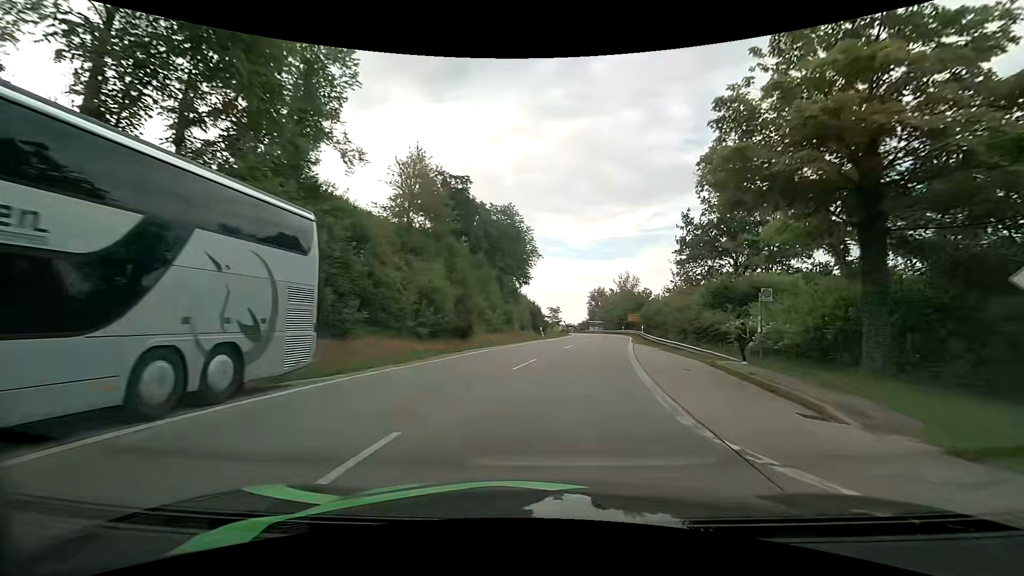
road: tertiary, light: Day
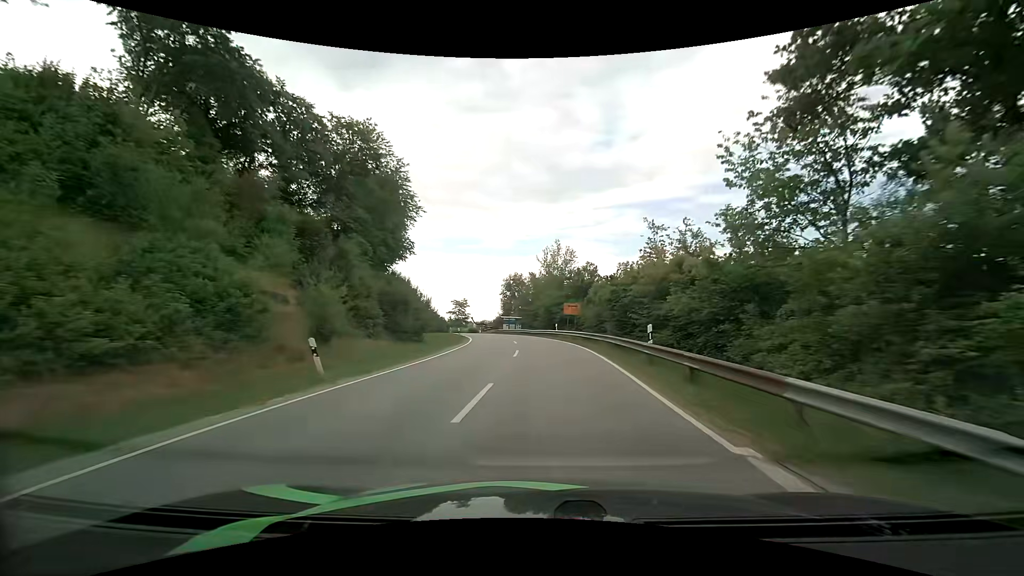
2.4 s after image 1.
(+3.7, +31.5) m; +10°
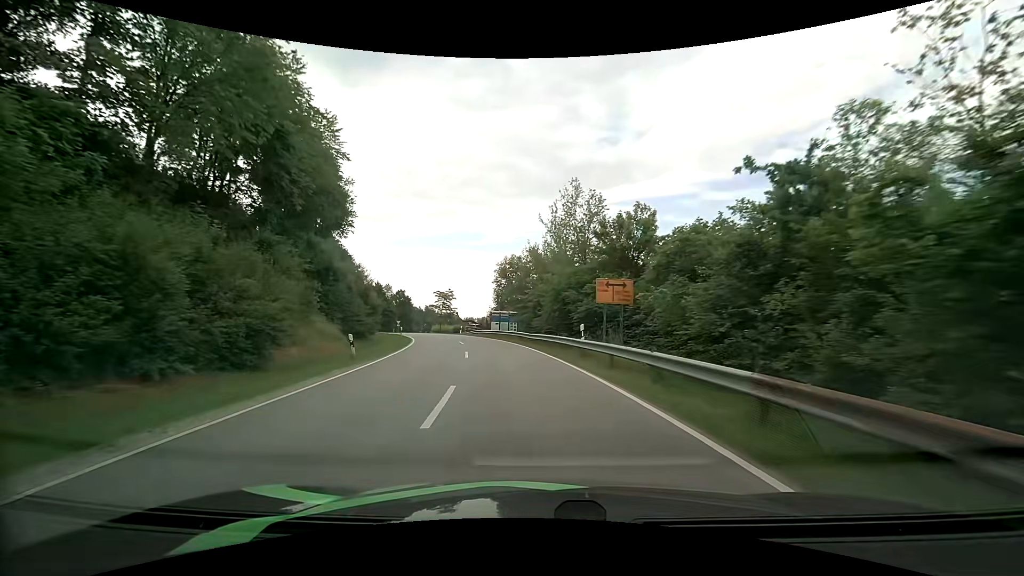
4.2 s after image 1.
(+0.4, +24.6) m; 0°
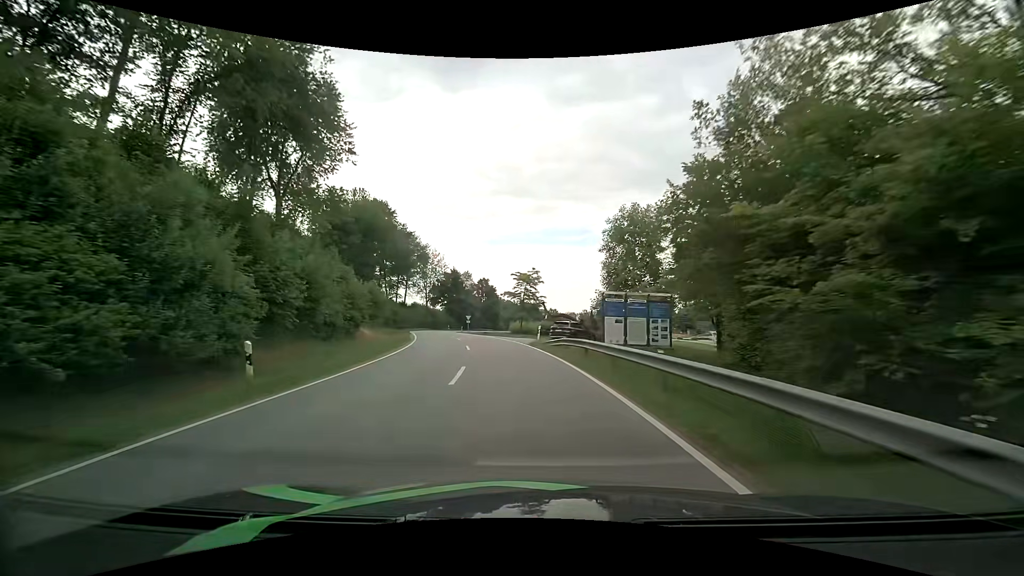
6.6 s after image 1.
(-3.2, +32.2) m; -12°
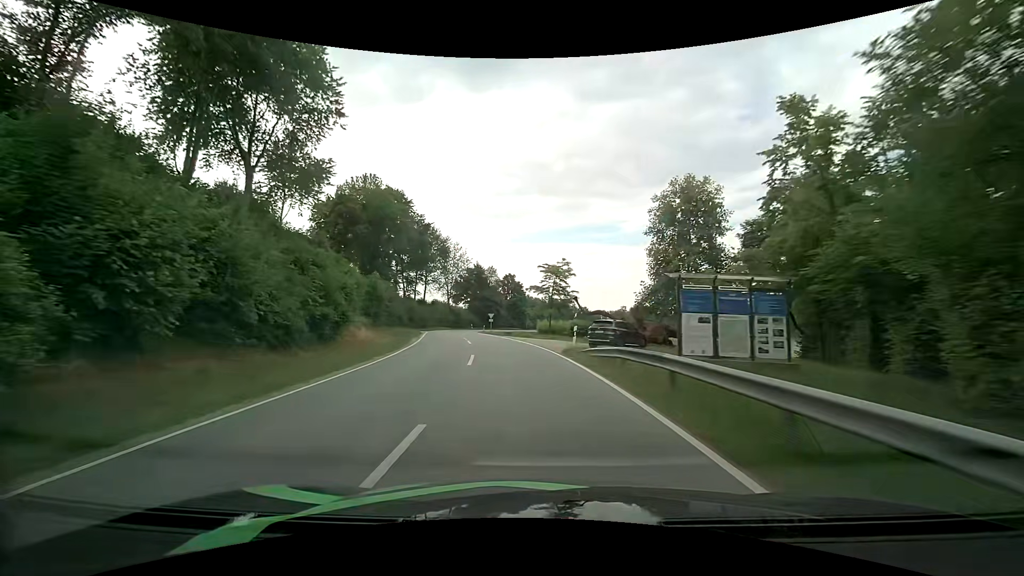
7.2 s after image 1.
(-0.2, +8.0) m; -3°
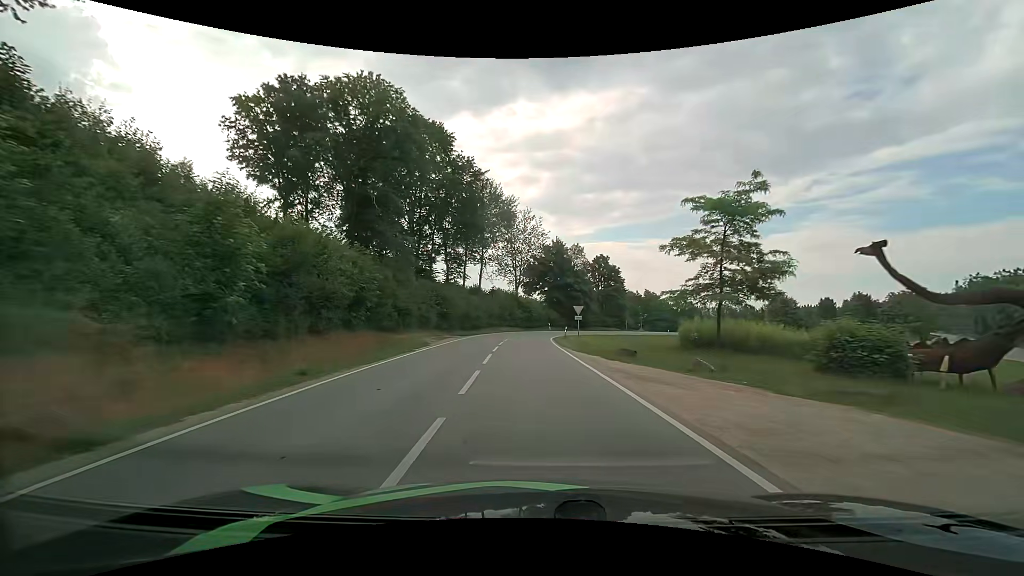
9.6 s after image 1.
(-3.0, +30.5) m; -10°
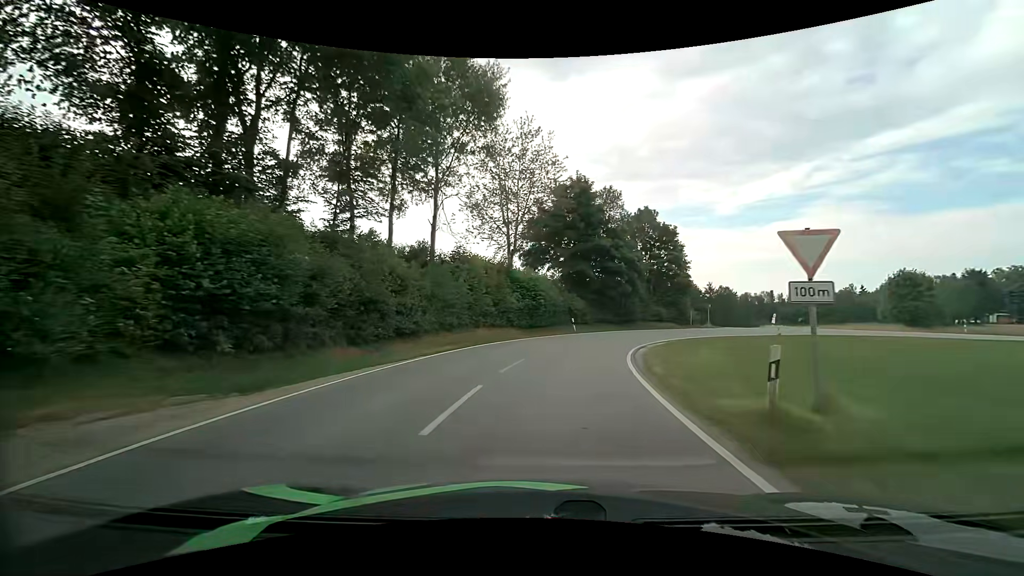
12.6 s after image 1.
(-0.9, +33.3) m; -1°
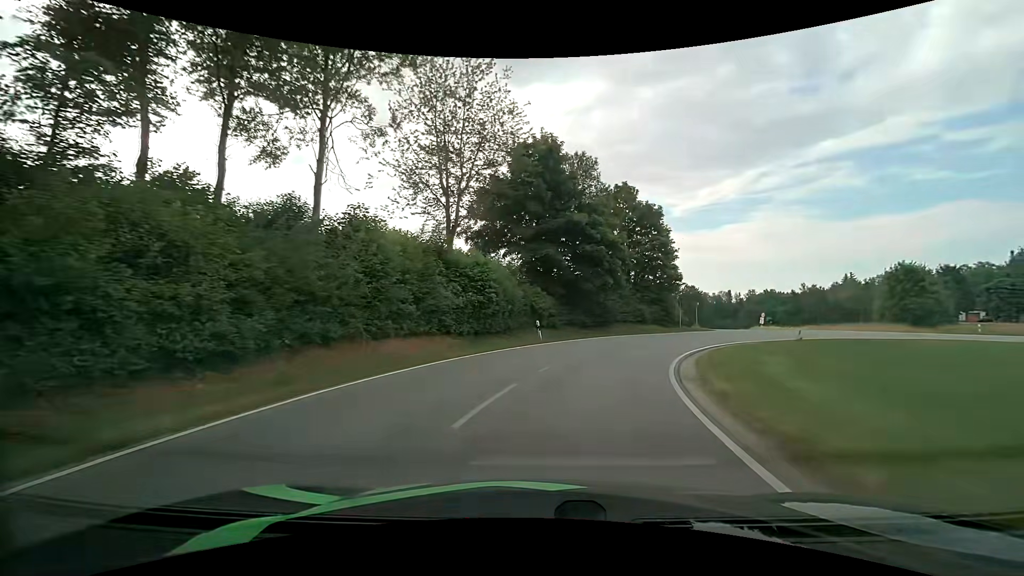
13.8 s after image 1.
(+0.4, +11.7) m; +5°
